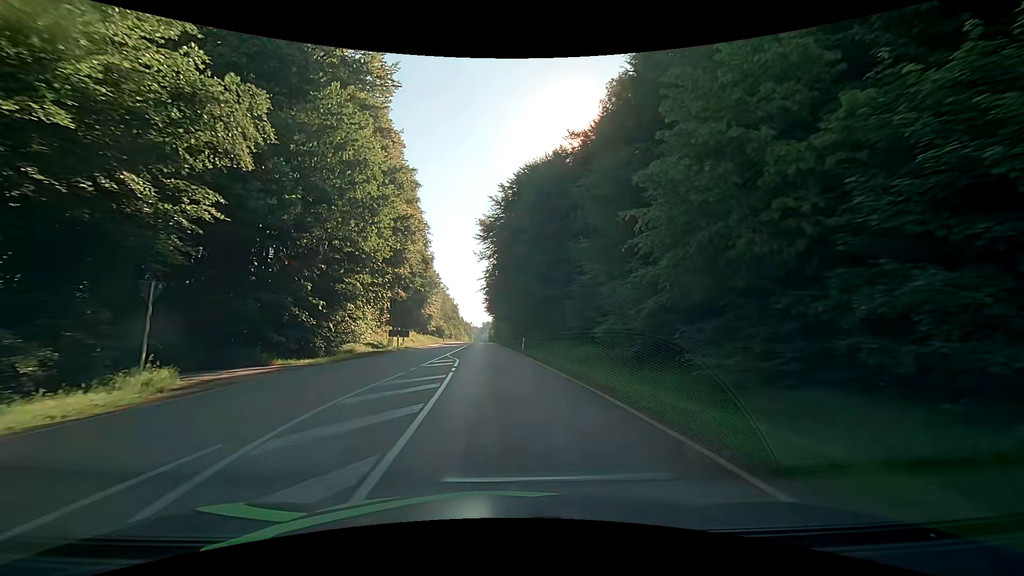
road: secondary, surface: asphalt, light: Day
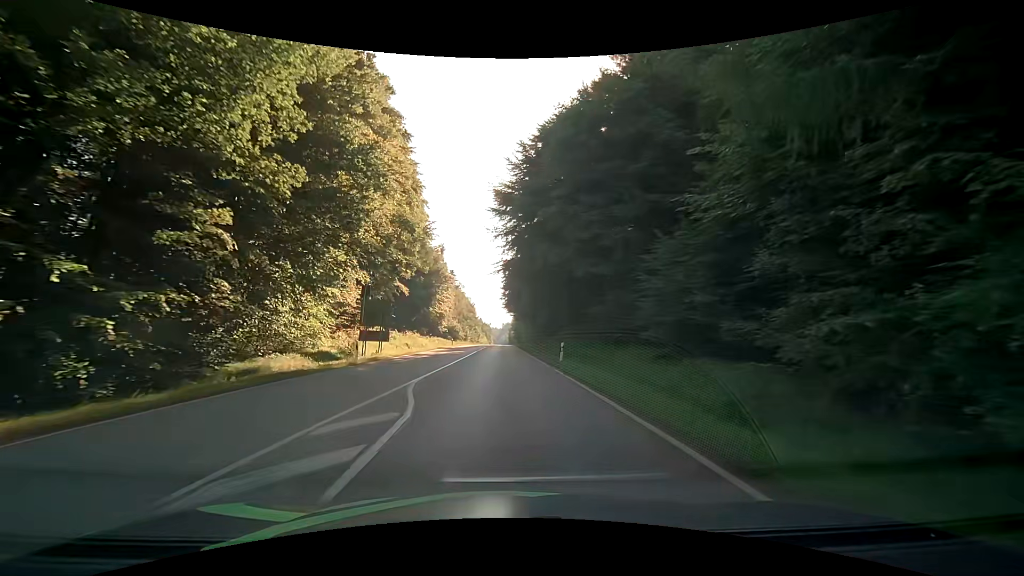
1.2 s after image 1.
(-0.3, +16.0) m; -3°
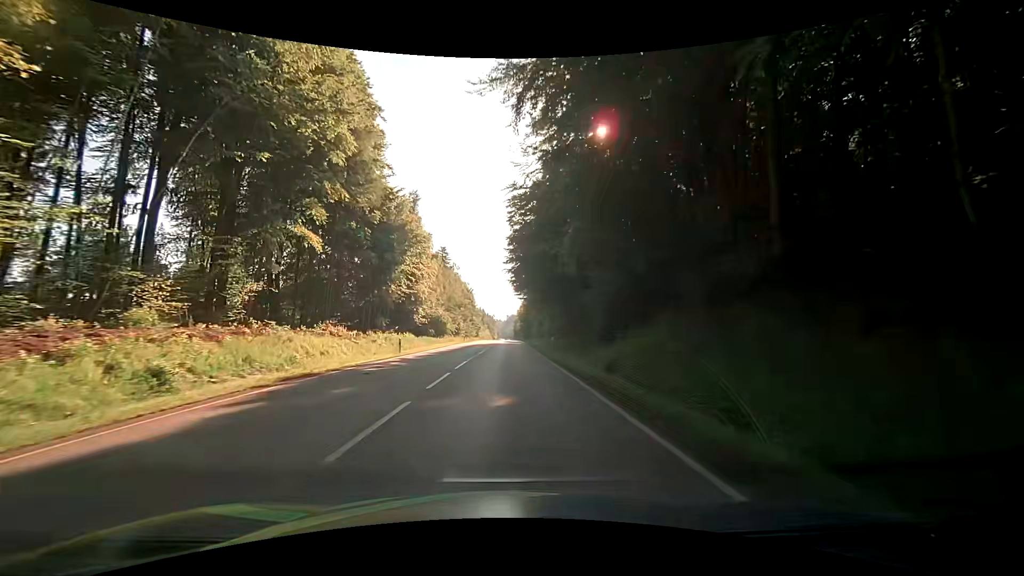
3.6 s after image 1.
(-0.5, +36.3) m; 0°
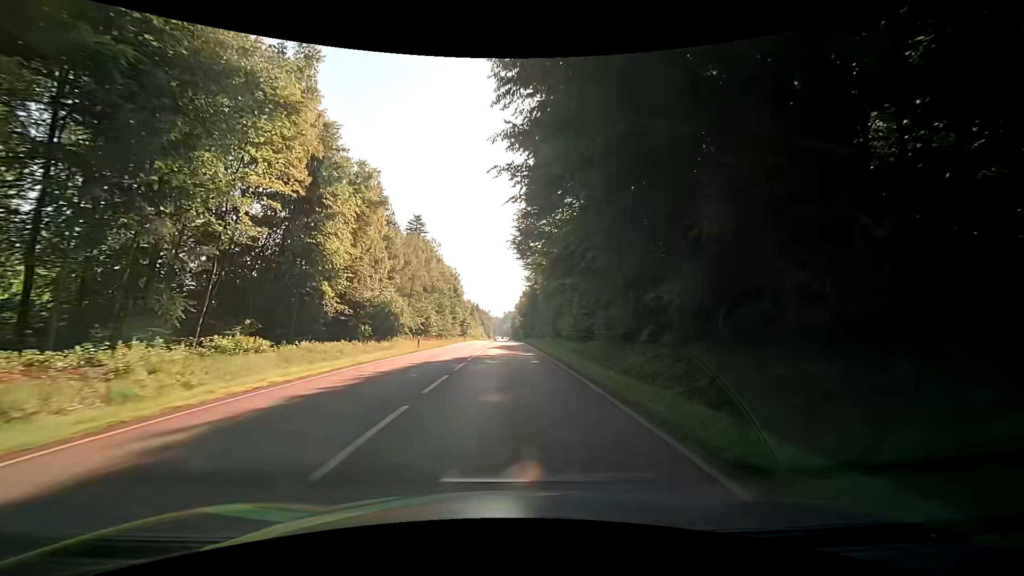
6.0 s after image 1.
(0.0, +36.7) m; +1°
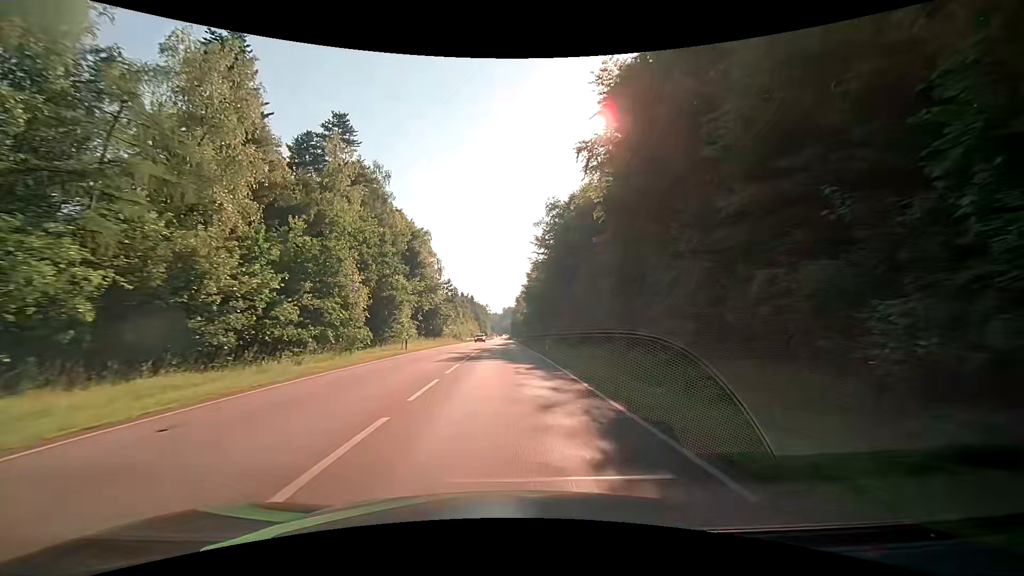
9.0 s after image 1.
(-0.6, +49.7) m; 0°
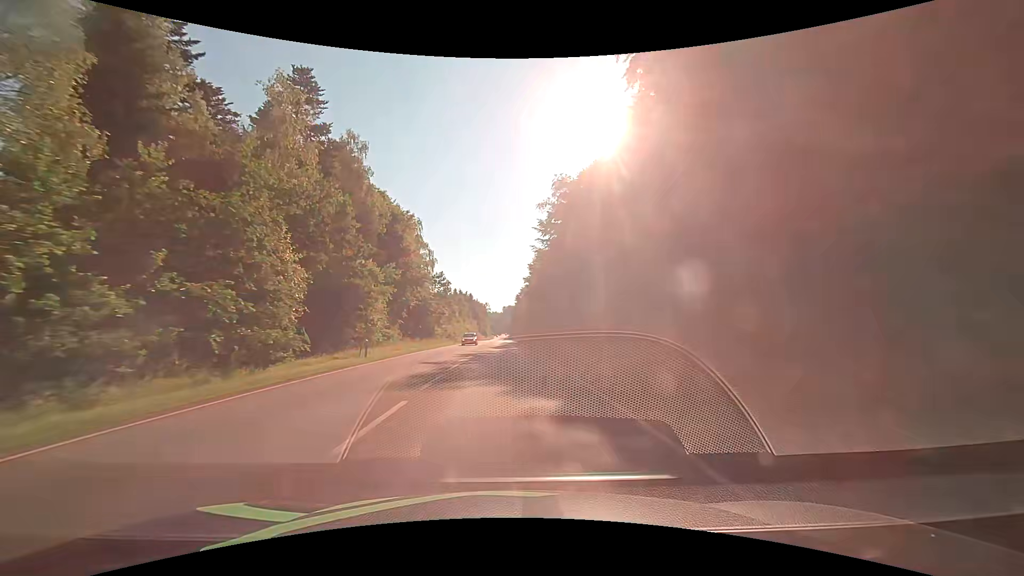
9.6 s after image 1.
(0.0, +10.3) m; 0°
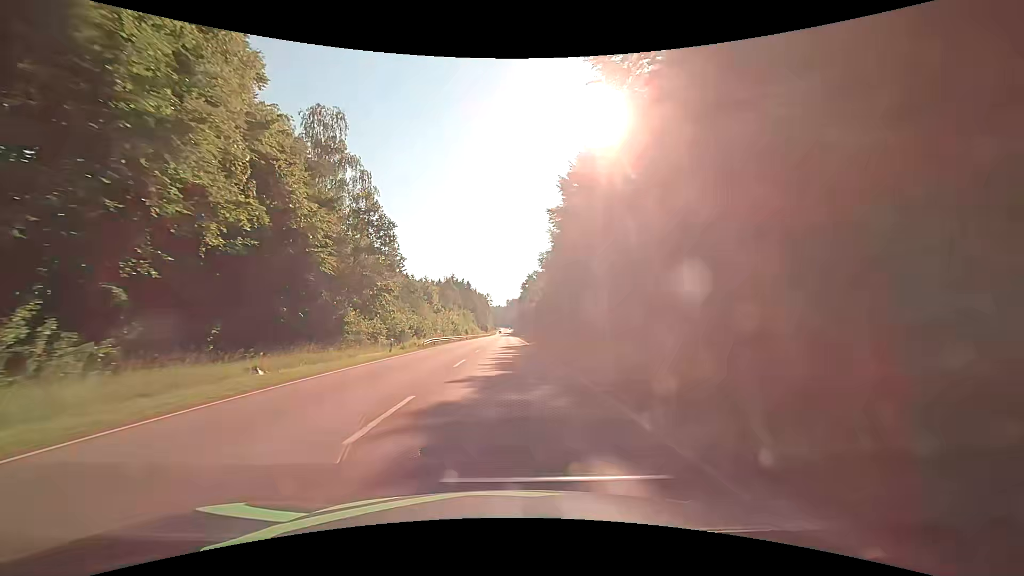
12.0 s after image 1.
(-0.5, +41.8) m; -1°
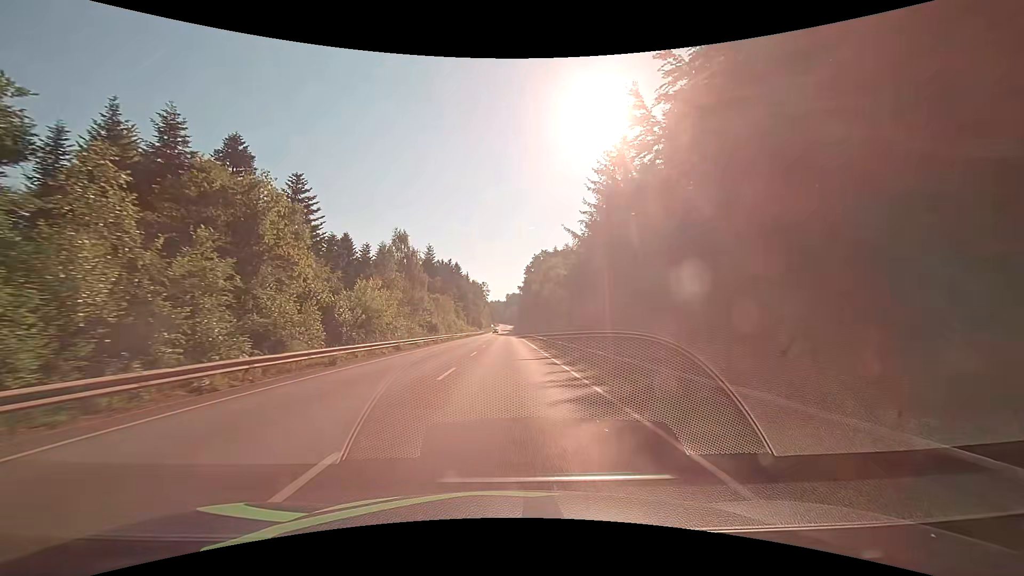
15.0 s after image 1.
(-0.1, +53.2) m; 0°
(0, +10) (0, +20) (0, +30) (0, +40) (0, +50) (0, +60) (0, +70) (+1, +80) (+1, +90) (+1, +100) m
